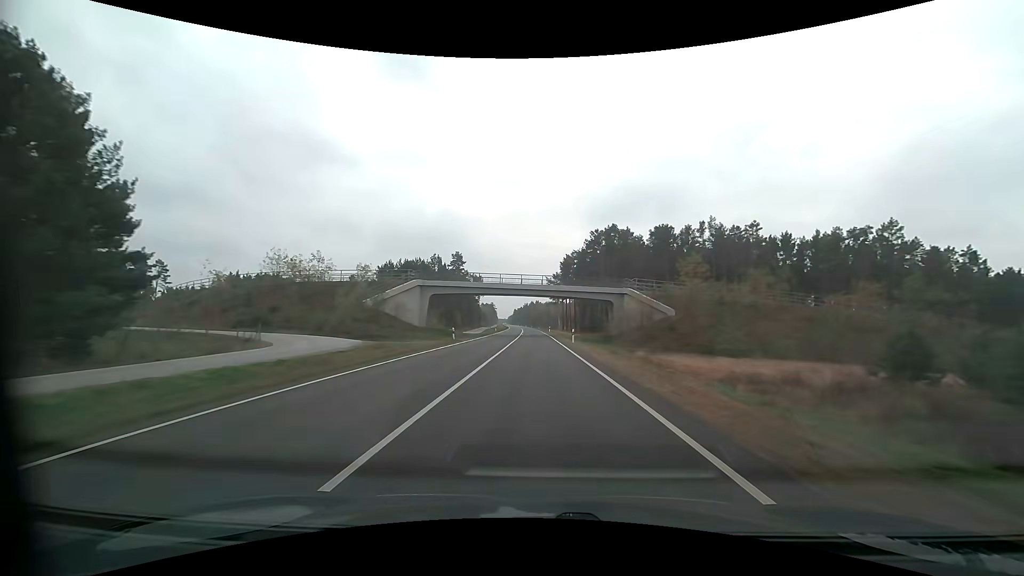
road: primary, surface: asphalt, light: Day
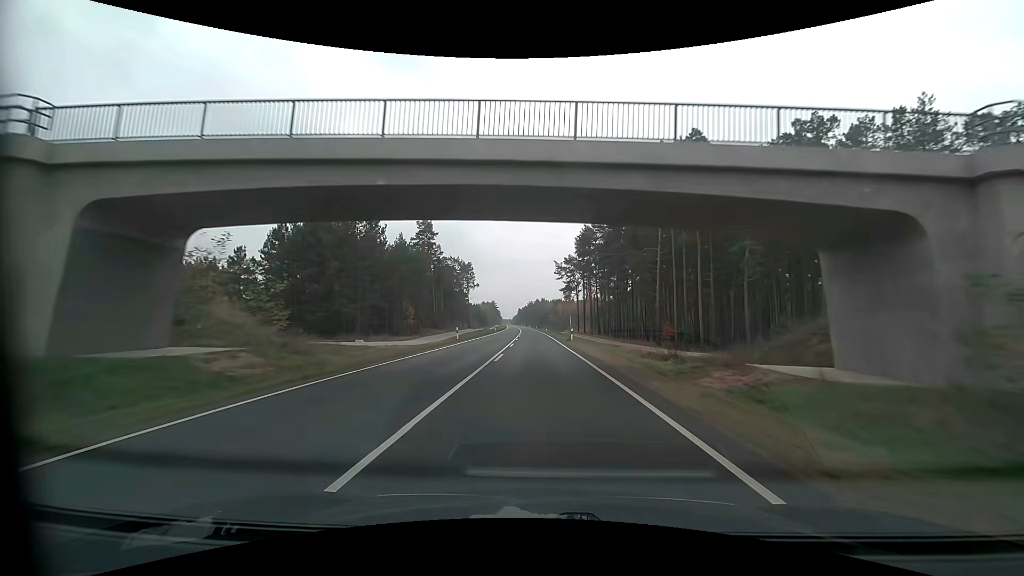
(-0.2, +46.5) m; -1°
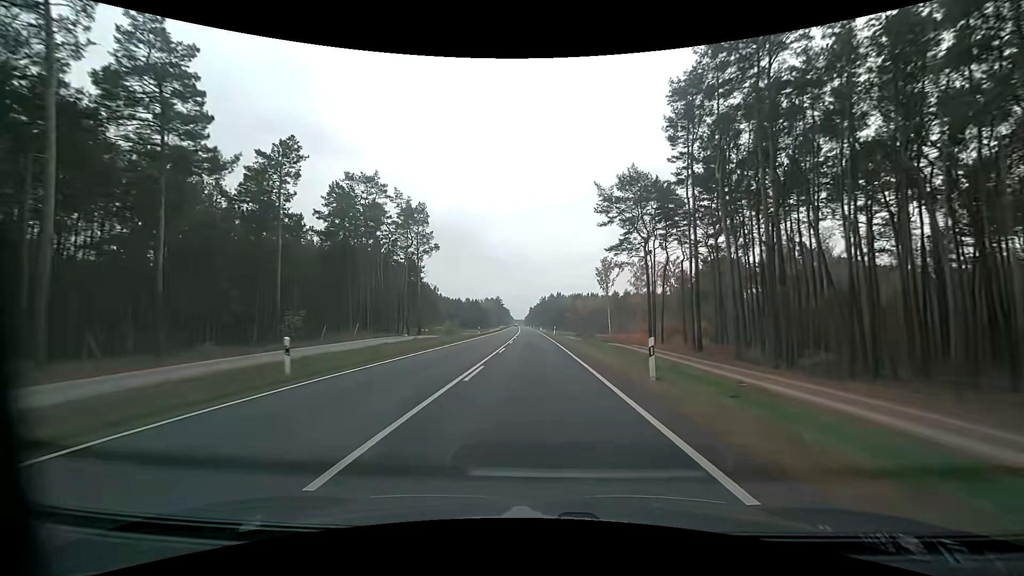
(-0.8, +78.5) m; -1°
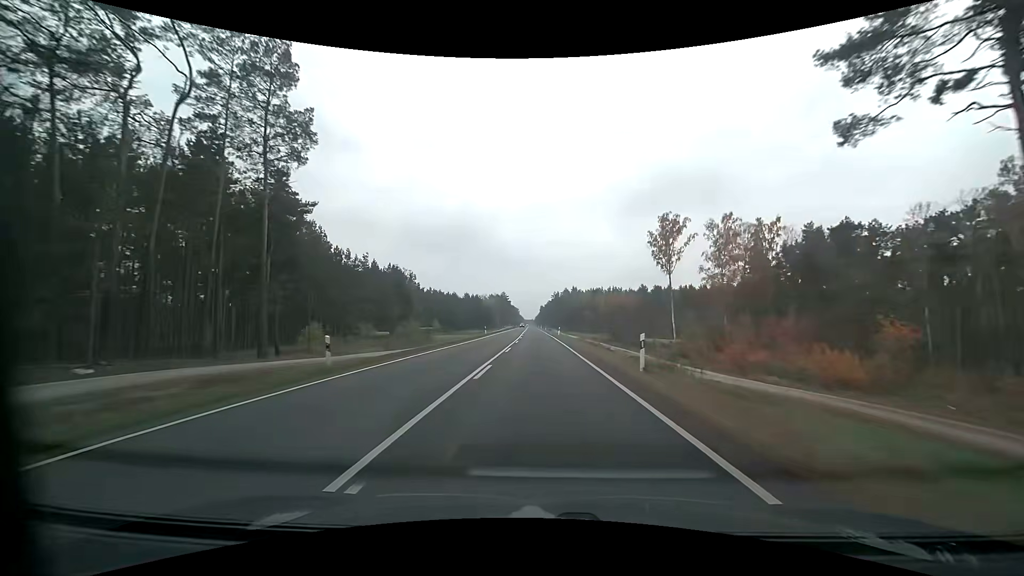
(-0.7, +47.7) m; -2°
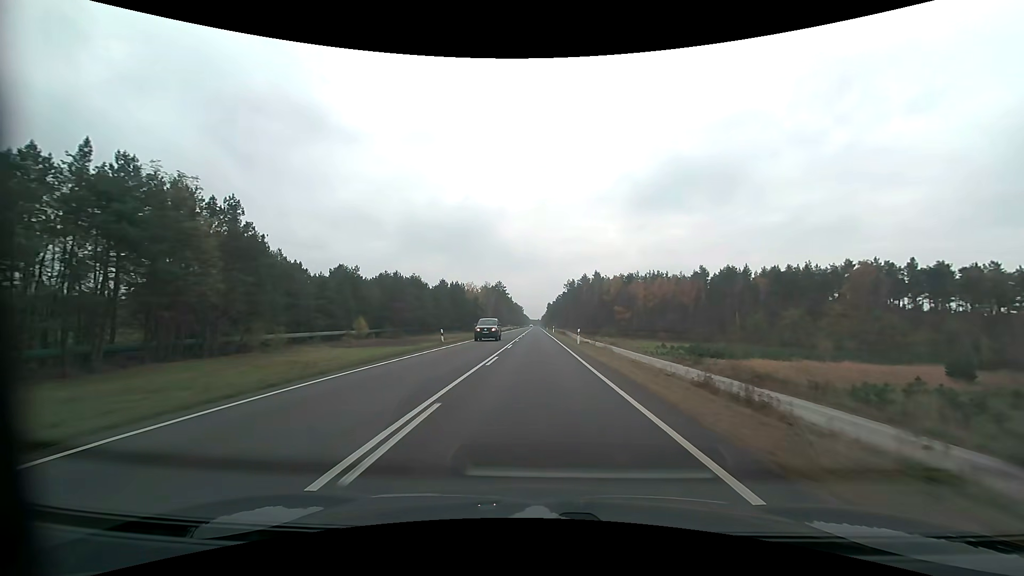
(-0.3, +80.0) m; -1°
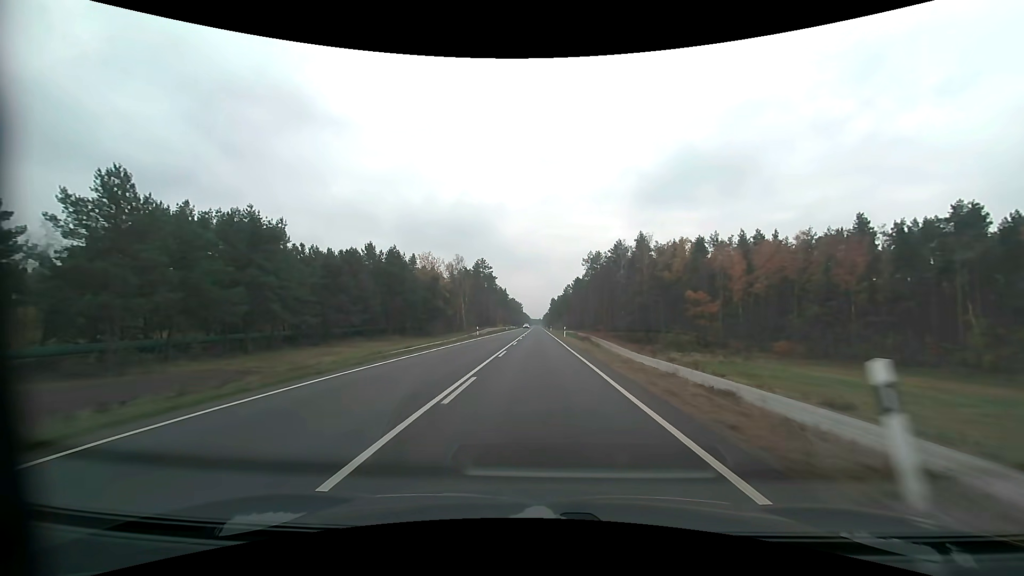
(-0.3, +80.0) m; 0°
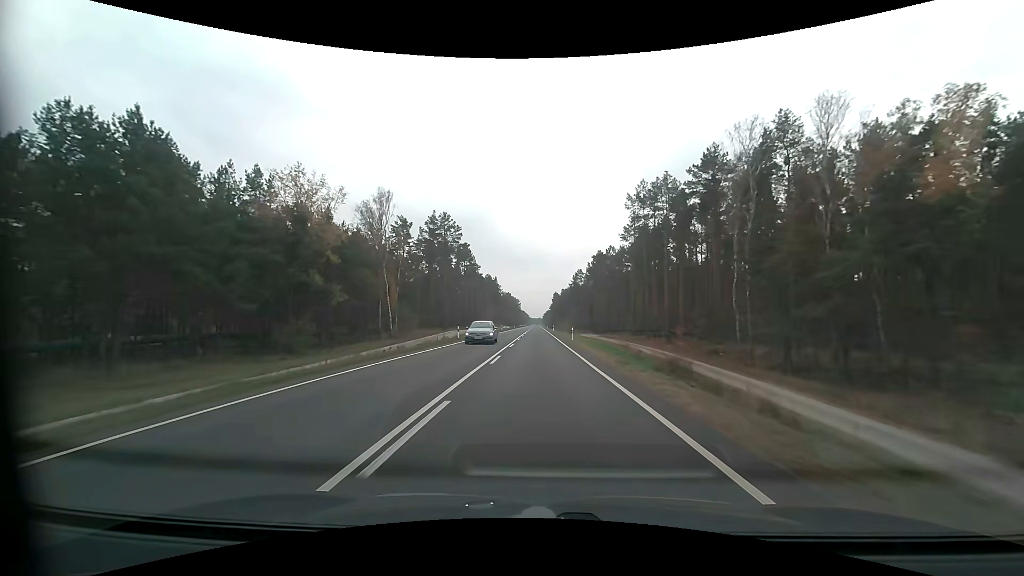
(+0.1, +63.9) m; 0°
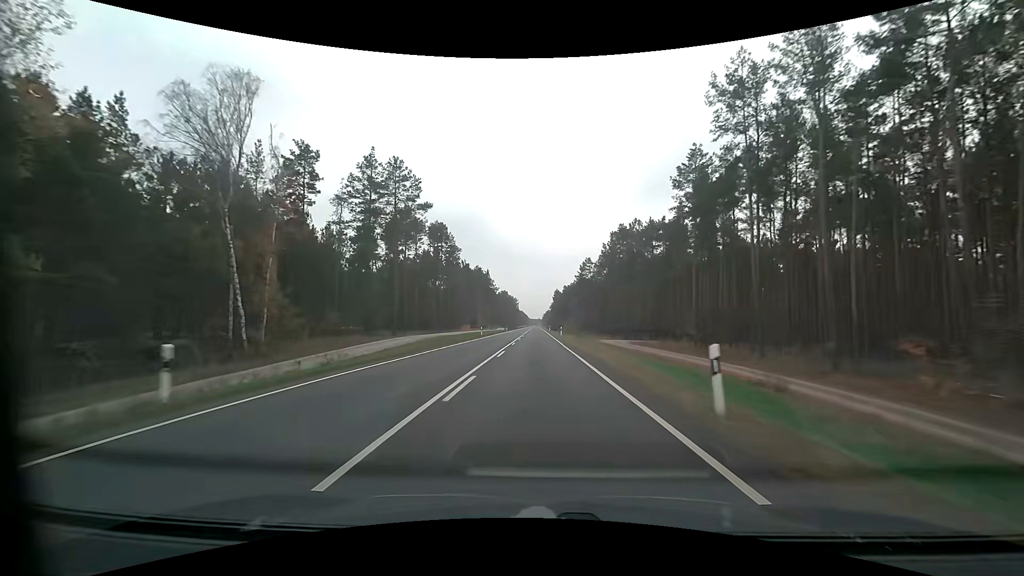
(0.0, +31.9) m; 0°
(0, +10) (0, +20) (0, +30) (0, +40) (0, +50) (0, +60) (0, +70) (0, +80) (0, +90) (0, +100) m
